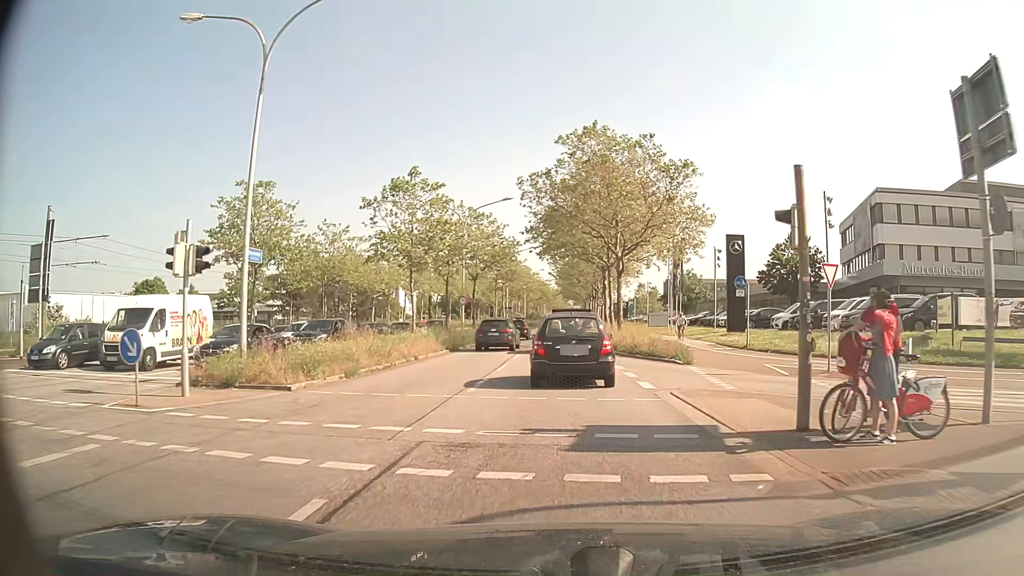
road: primary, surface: asphalt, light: Day
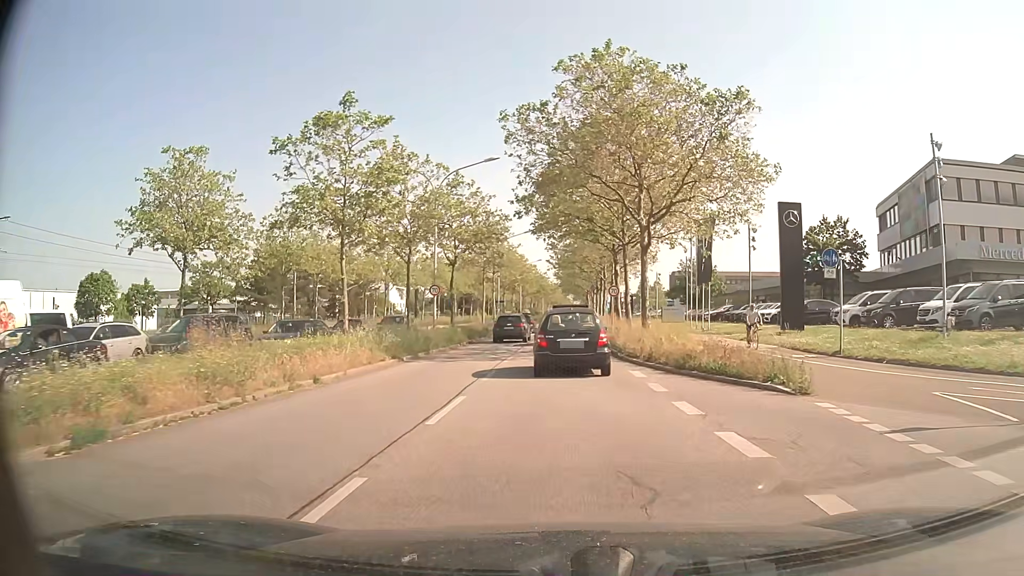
(0.0, +10.7) m; 0°
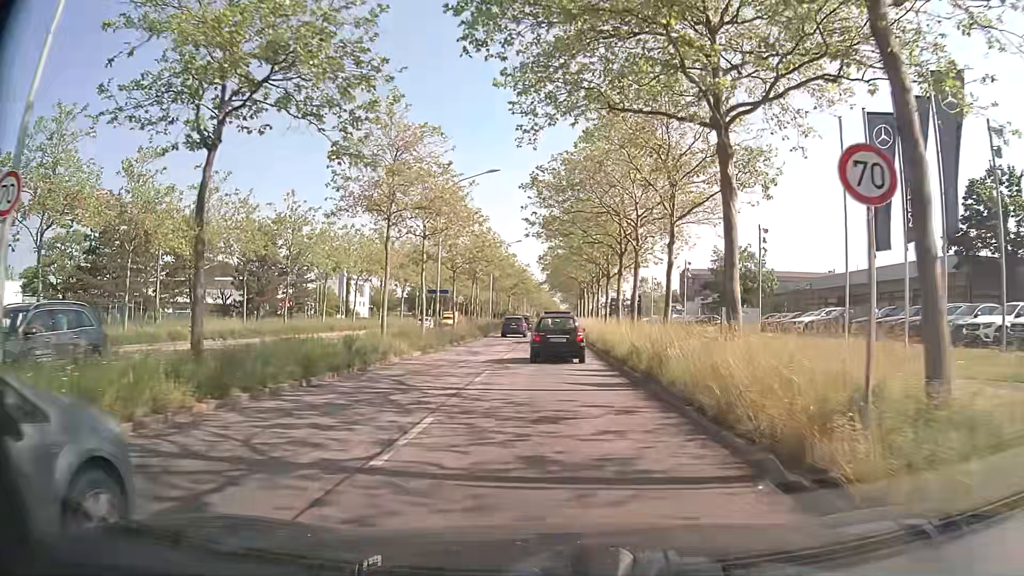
(+0.1, +29.5) m; +2°
(0, +10) (0, +20) (0, +30) (0, +40) (-1, +50) (-1, +60) (-1, +70) (-1, +80) (-1, +90) (-1, +100) m
